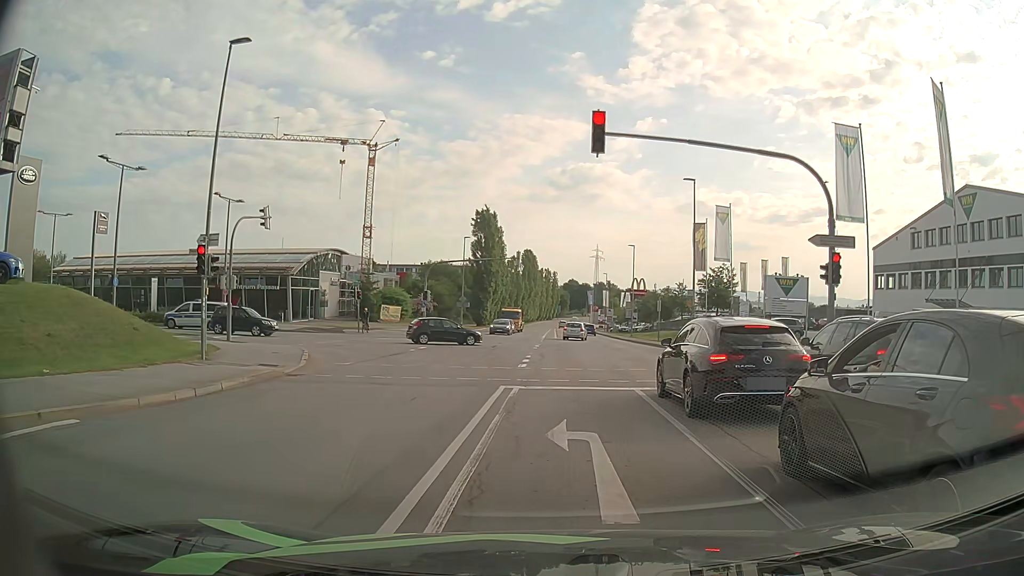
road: secondary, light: Day
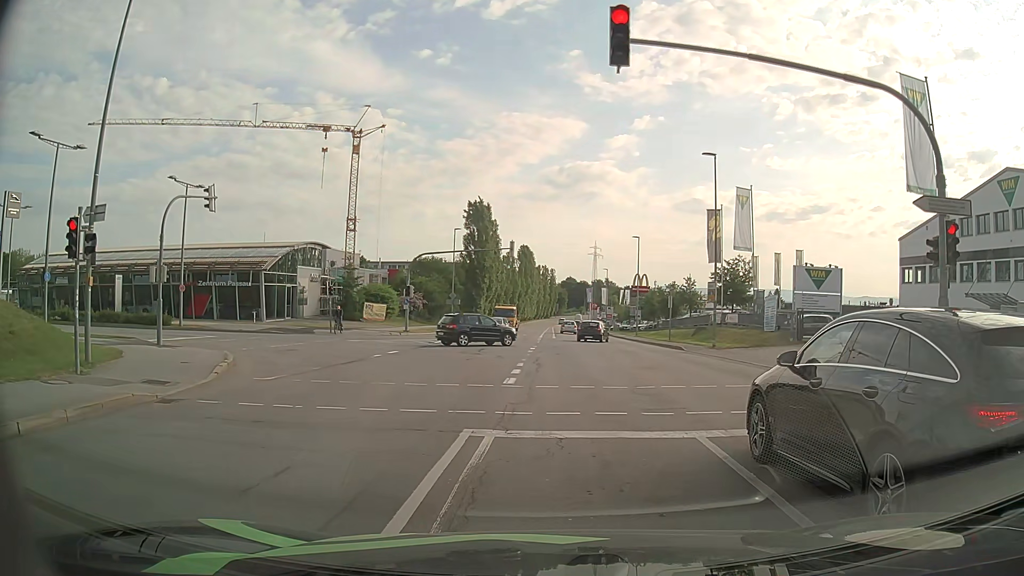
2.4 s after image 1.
(+0.1, +5.9) m; +1°
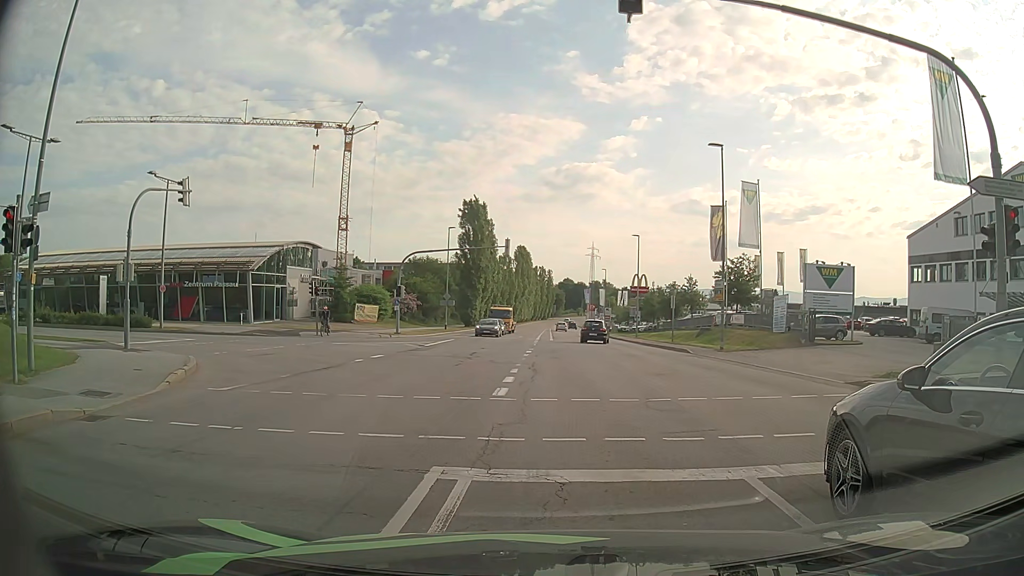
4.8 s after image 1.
(0.0, +2.1) m; -1°
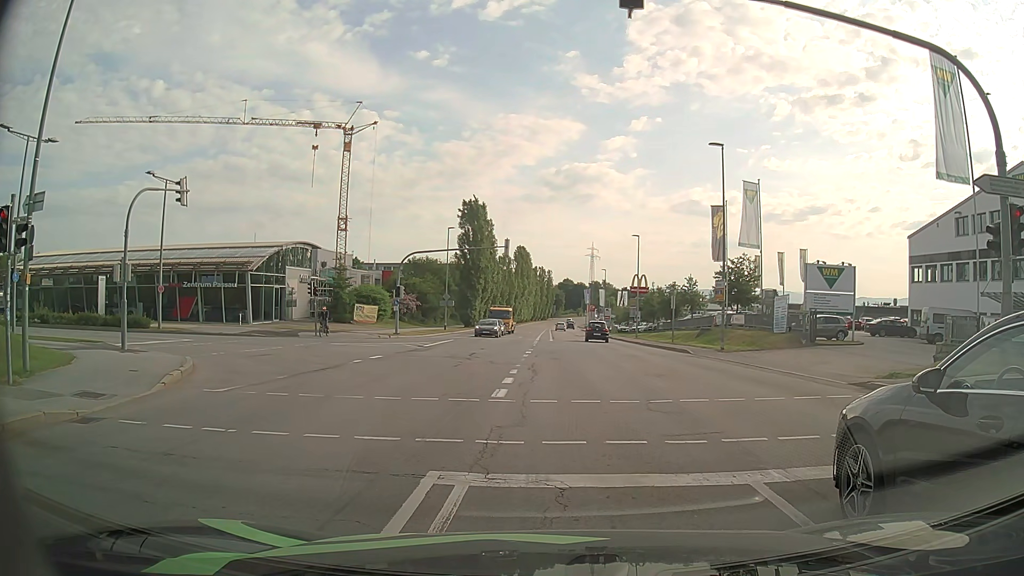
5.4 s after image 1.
(0.0, +0.2) m; 0°
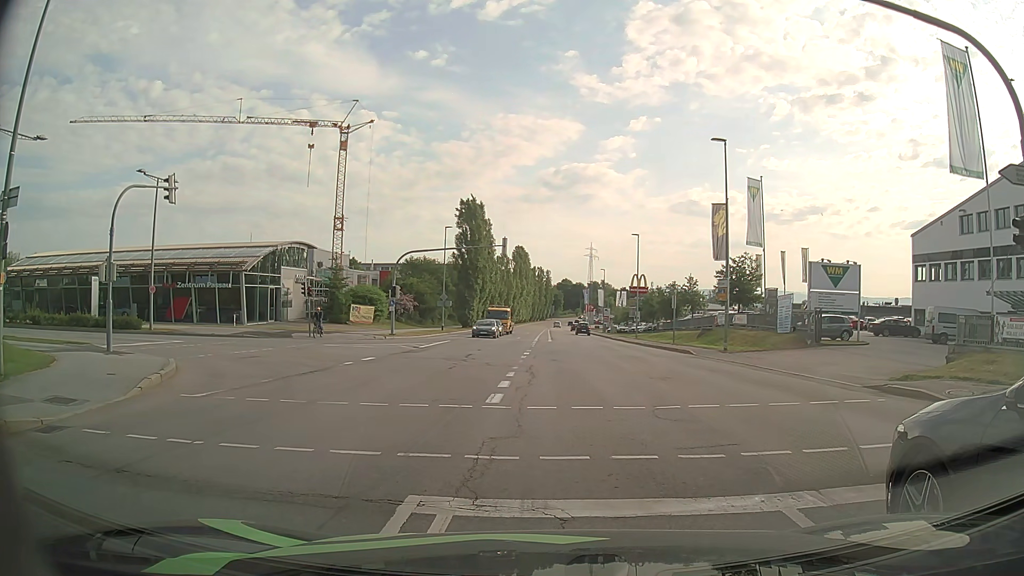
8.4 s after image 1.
(0.0, +0.9) m; 0°
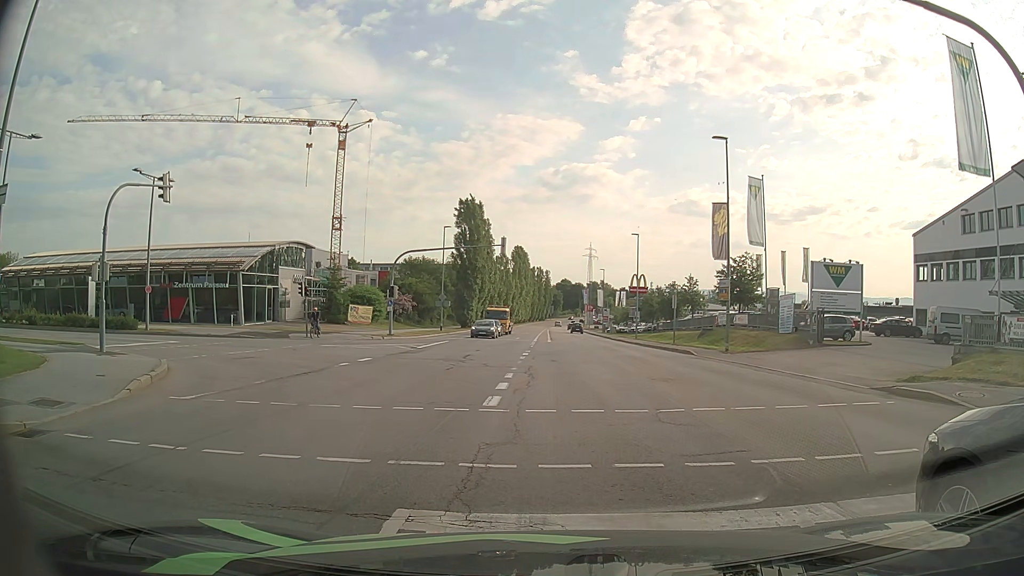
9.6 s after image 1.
(0.0, +0.4) m; 0°
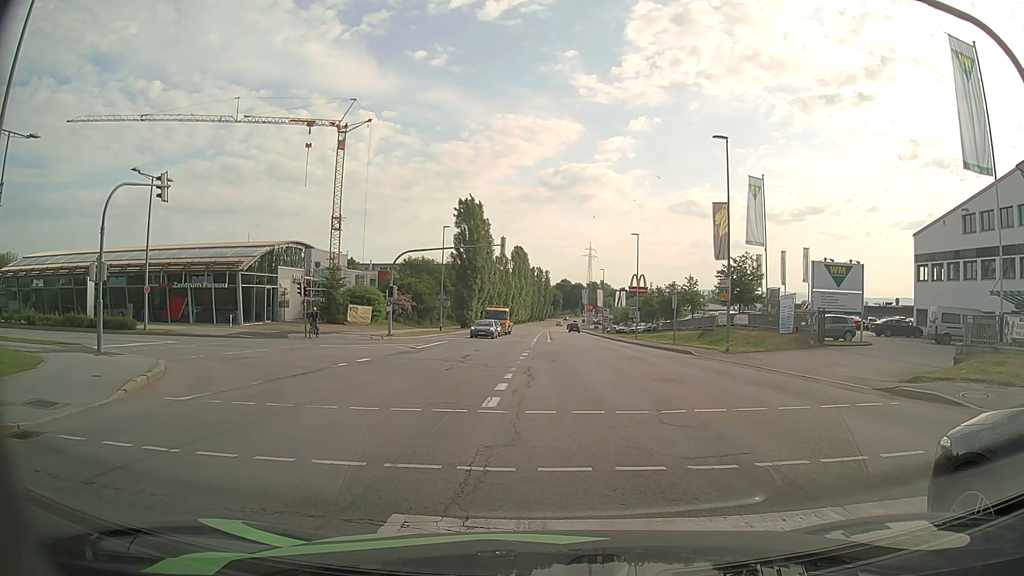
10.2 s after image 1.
(0.0, +0.1) m; 0°
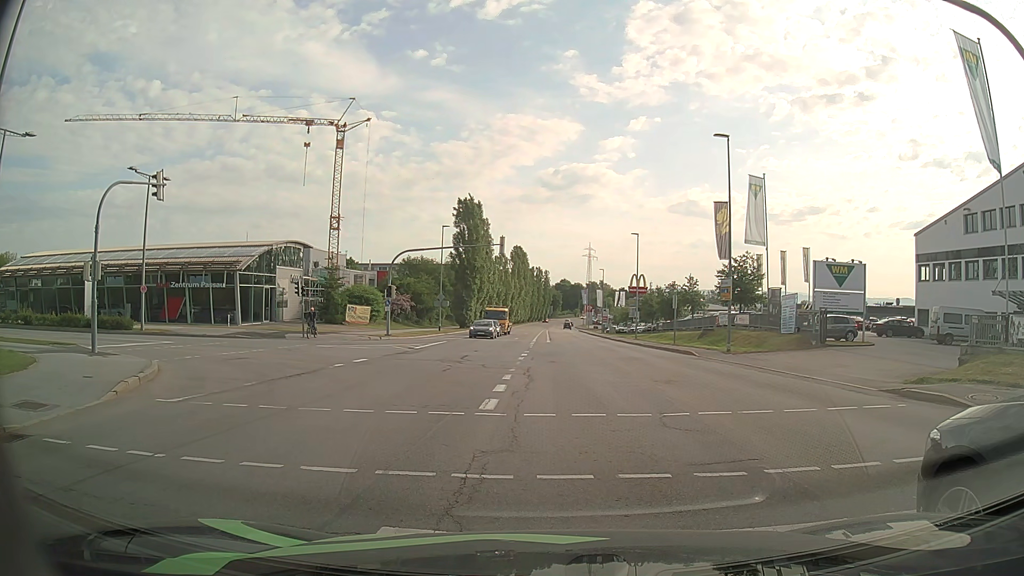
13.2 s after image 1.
(0.0, +0.4) m; 0°
